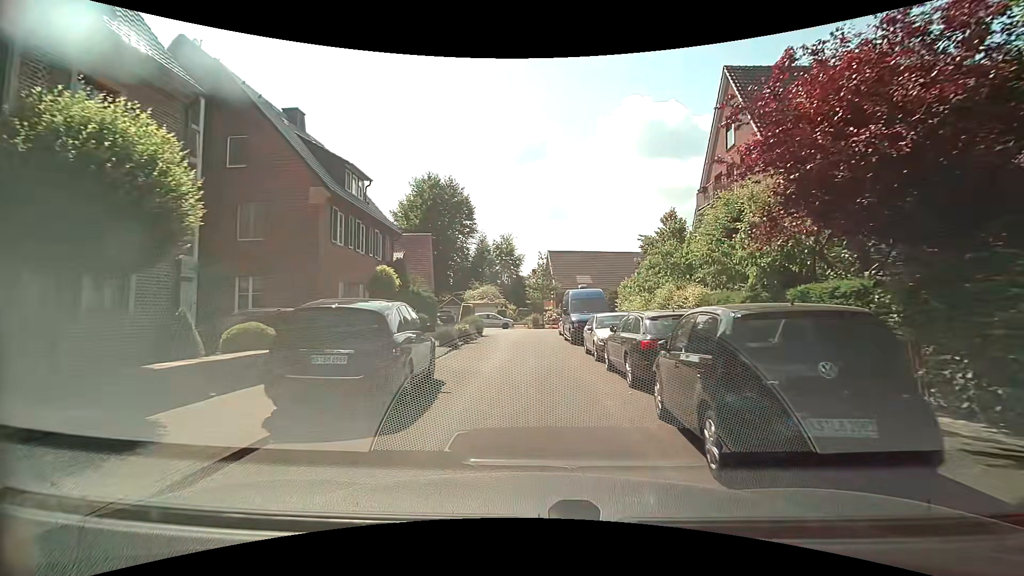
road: residential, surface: asphalt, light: Day
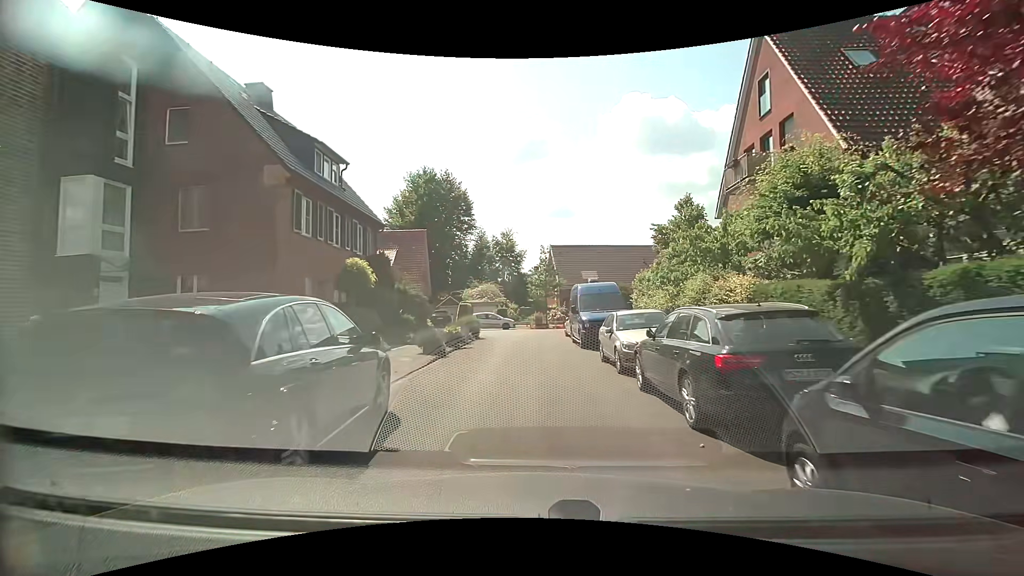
(0.0, +3.6) m; +1°
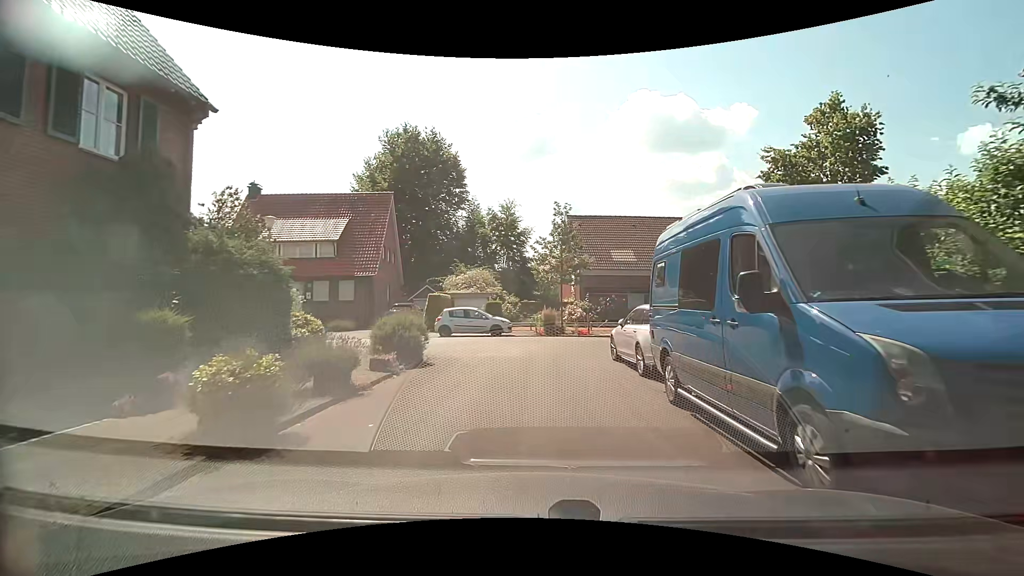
(-0.2, +15.6) m; -1°
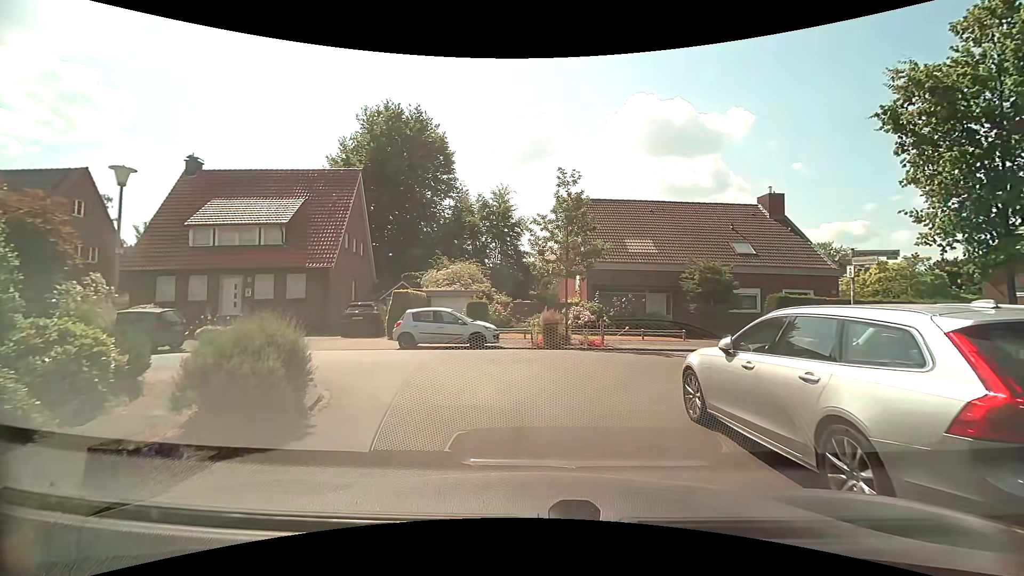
(0.0, +6.8) m; 0°
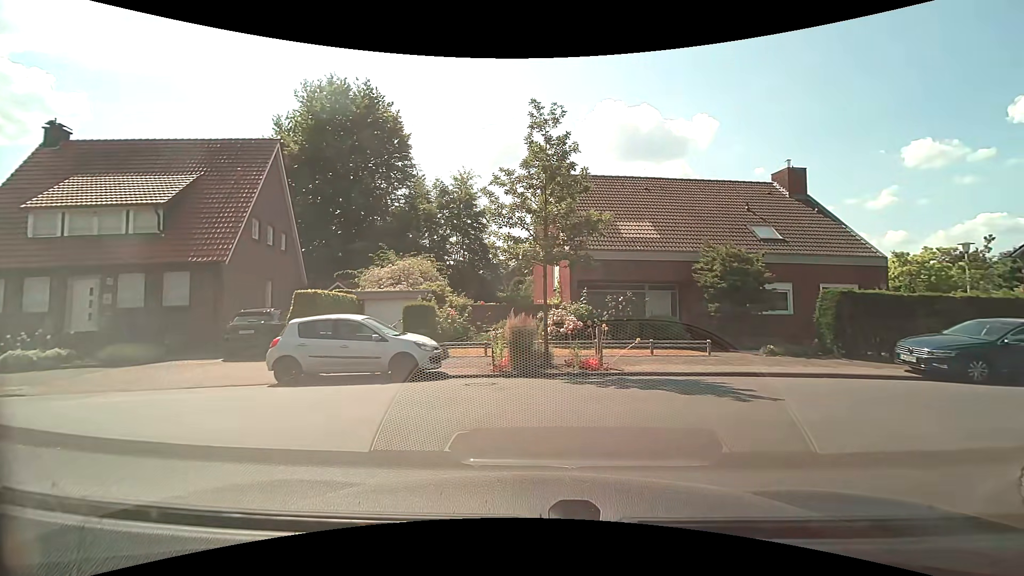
(+0.2, +6.8) m; +6°
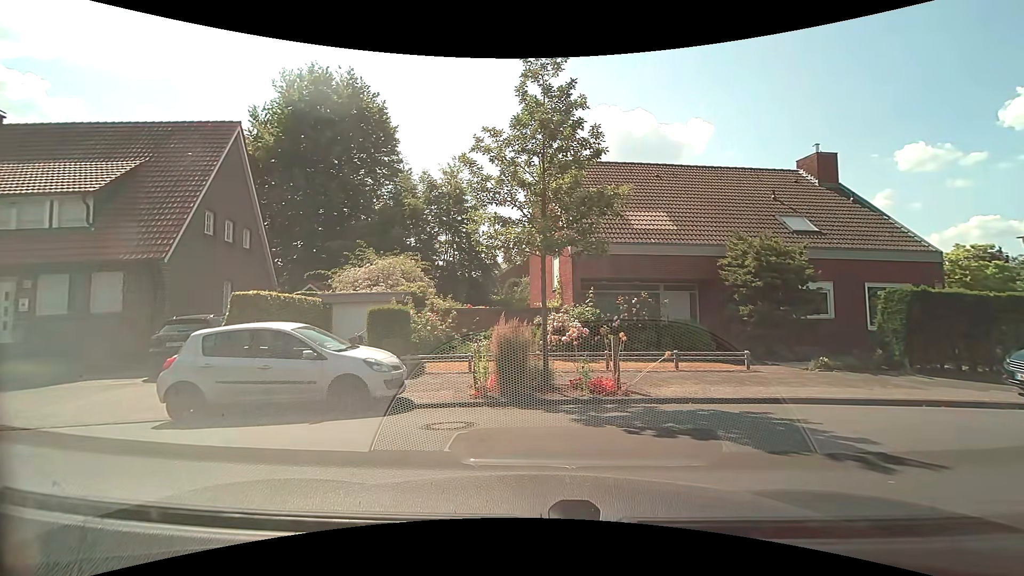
(-0.1, +3.0) m; 0°
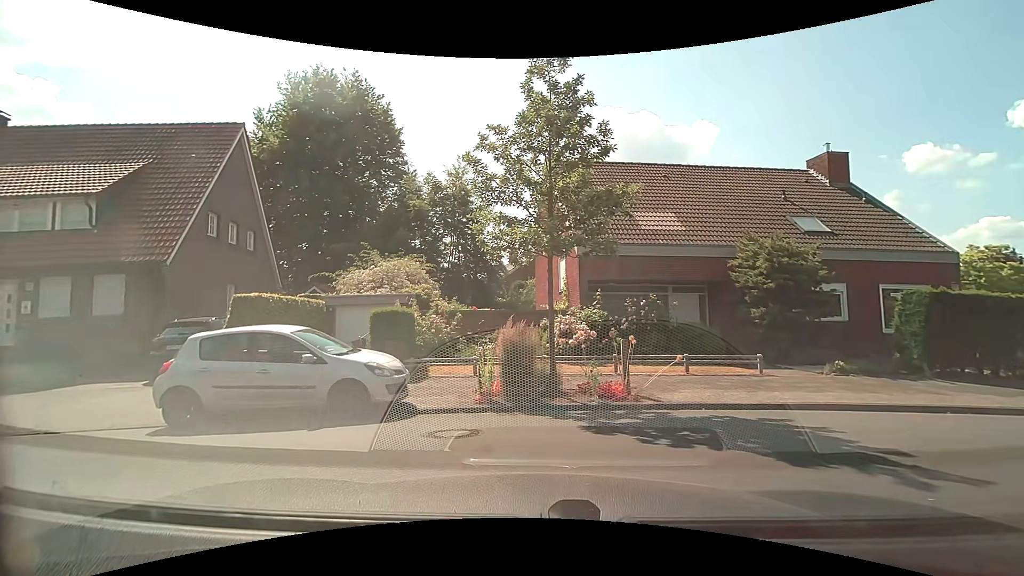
(0.0, +0.3) m; 0°
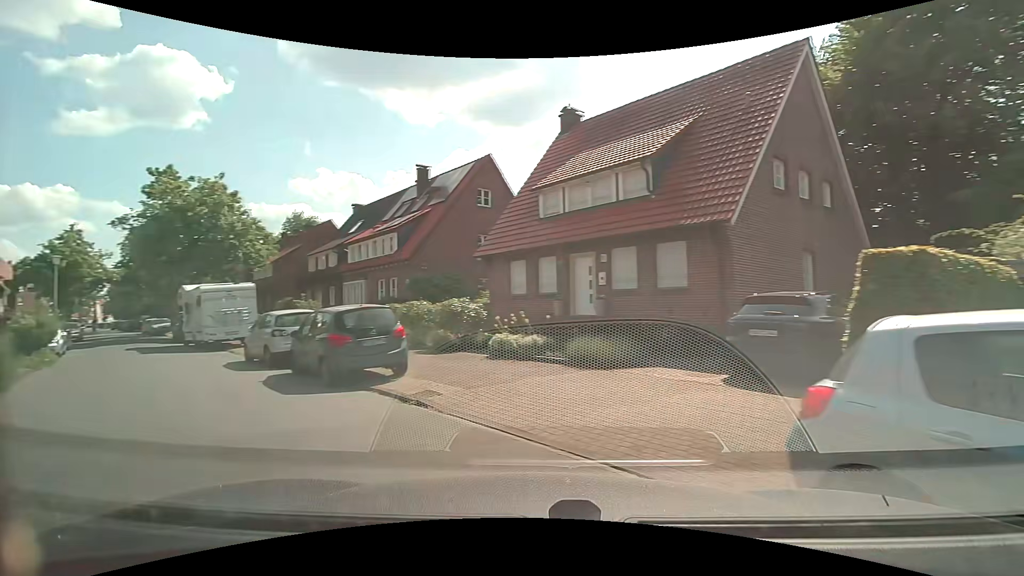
(-2.7, +5.8) m; -57°
